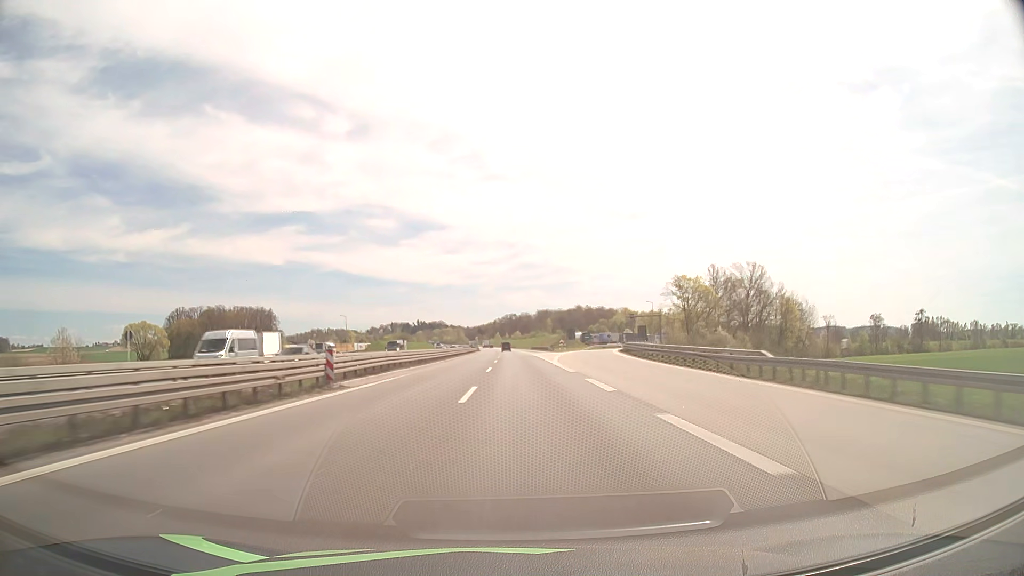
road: motorway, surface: asphalt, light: Day
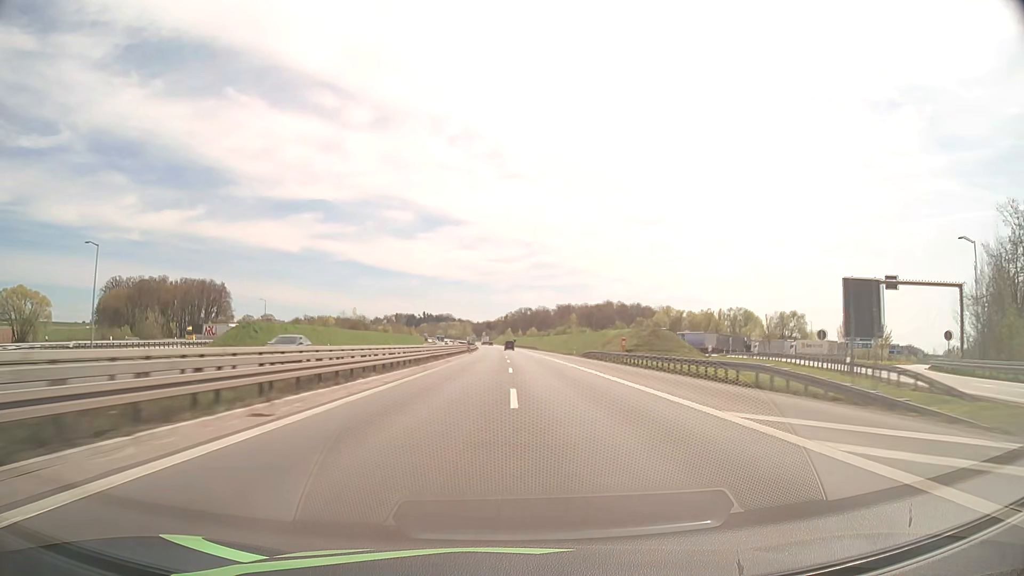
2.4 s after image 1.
(-1.0, +89.7) m; -1°
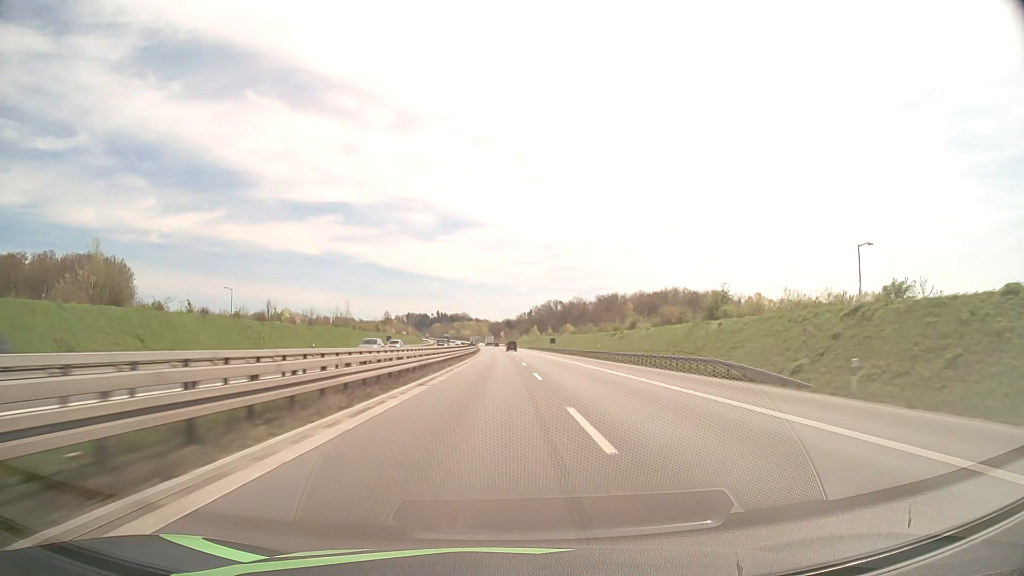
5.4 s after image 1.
(-1.8, +111.4) m; -2°
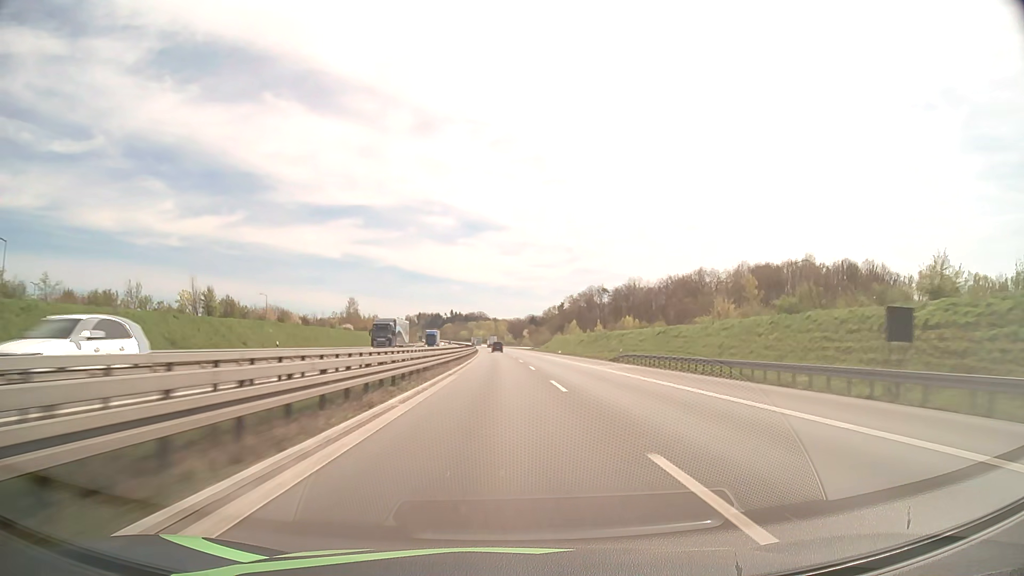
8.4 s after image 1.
(-1.6, +111.9) m; -2°
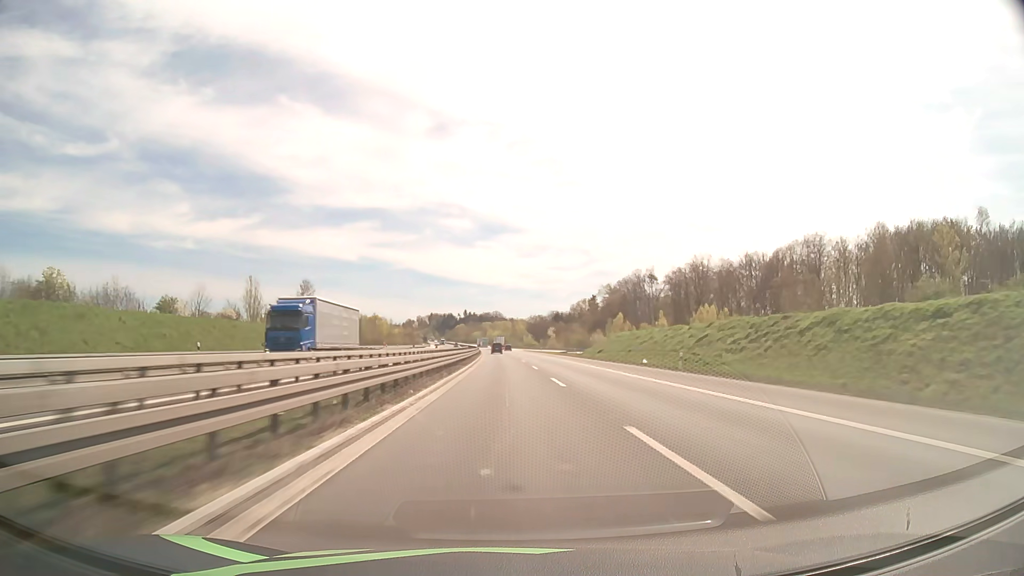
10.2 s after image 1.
(-0.9, +67.6) m; -1°
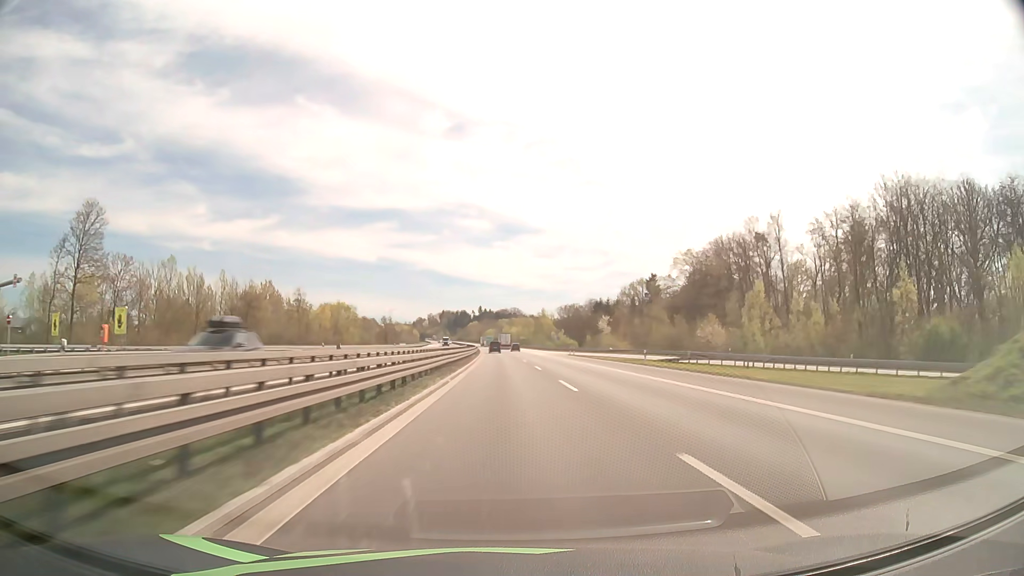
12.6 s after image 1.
(-1.3, +91.3) m; -2°
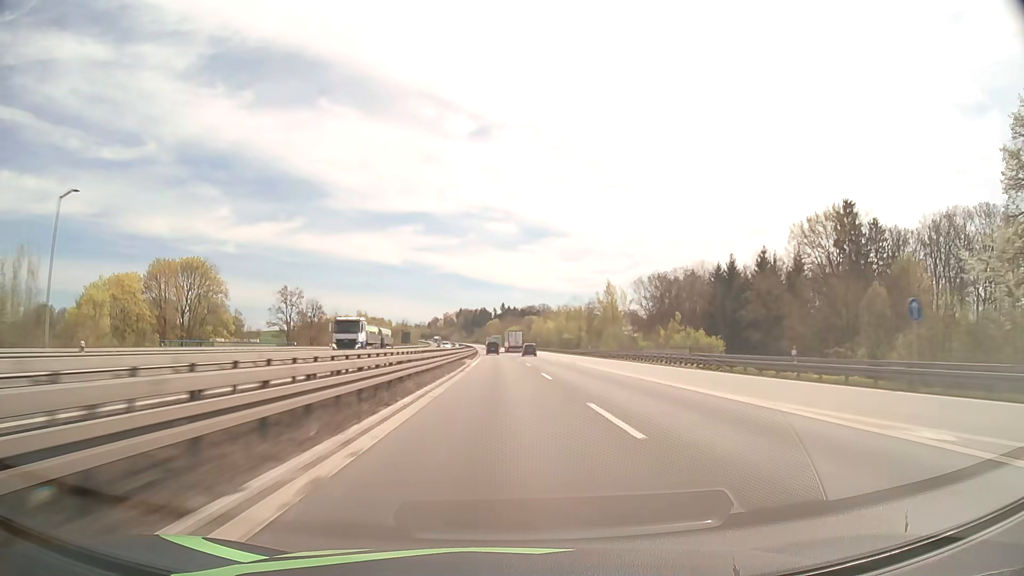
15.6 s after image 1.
(-2.0, +115.9) m; -2°
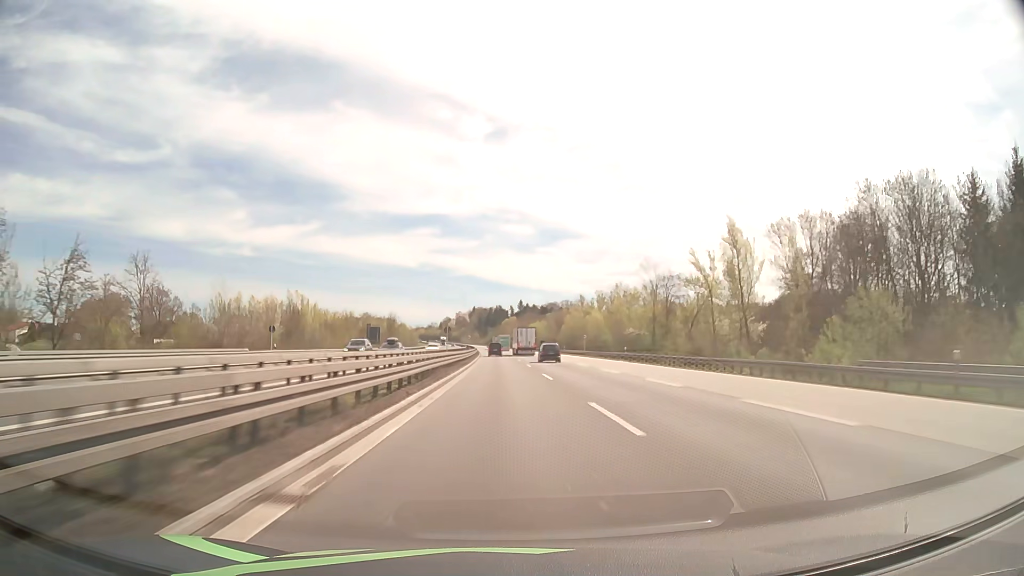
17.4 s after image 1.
(-0.8, +70.5) m; -1°
(0, +10) (0, +20) (0, +30) (0, +40) (0, +50) (-1, +60) (-1, +70) (-1, +80) (-1, +90) (-2, +100) m
